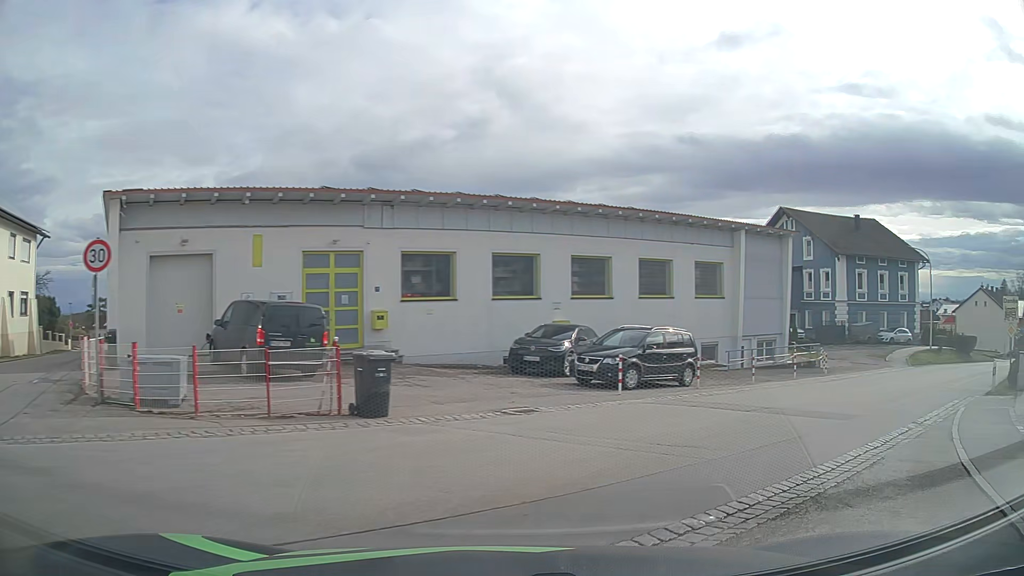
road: tertiary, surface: asphalt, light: Day
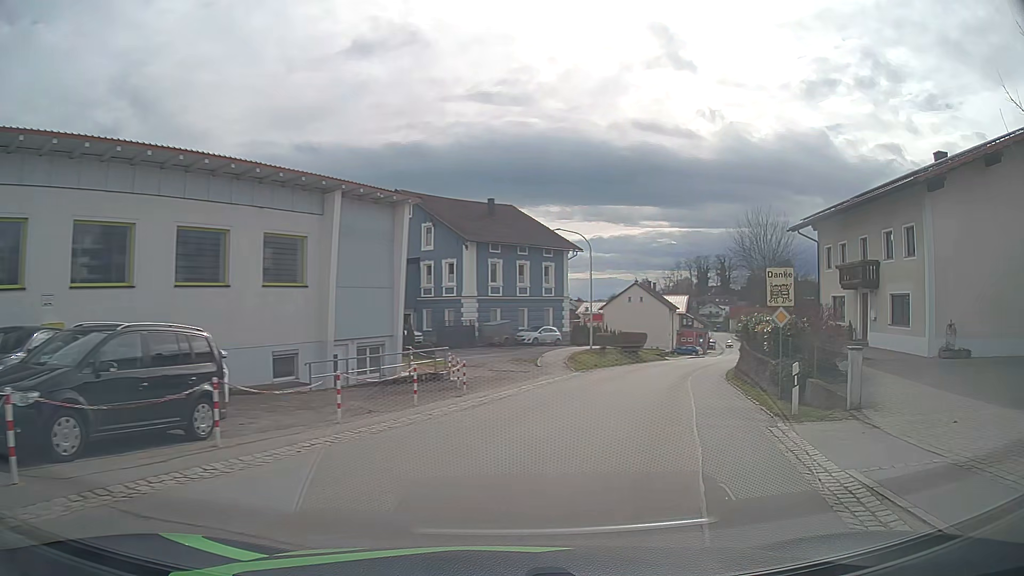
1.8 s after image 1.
(+3.1, +9.6) m; +32°
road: secondary
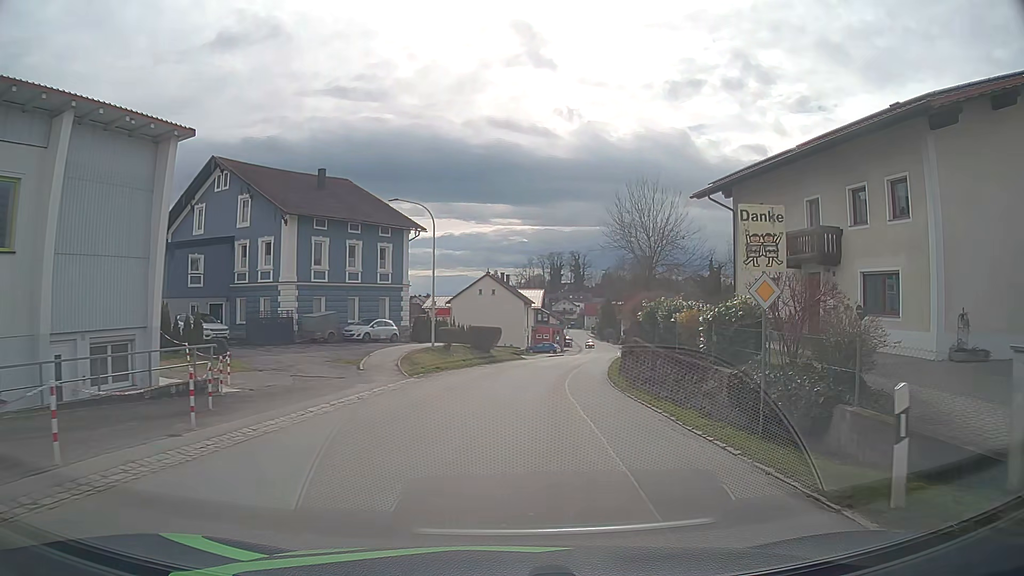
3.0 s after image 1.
(+1.3, +8.6) m; +14°
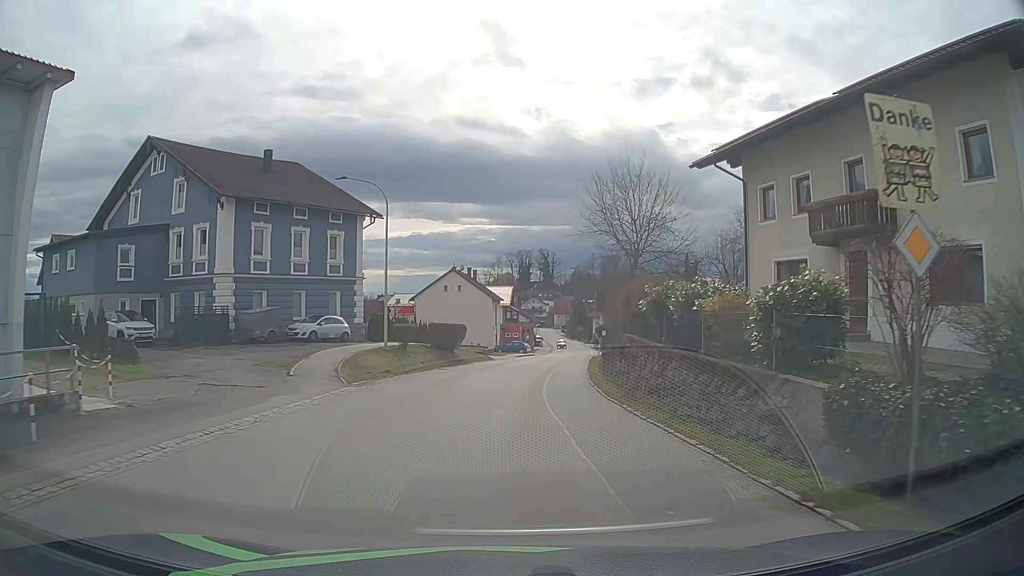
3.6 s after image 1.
(+0.1, +5.1) m; +2°
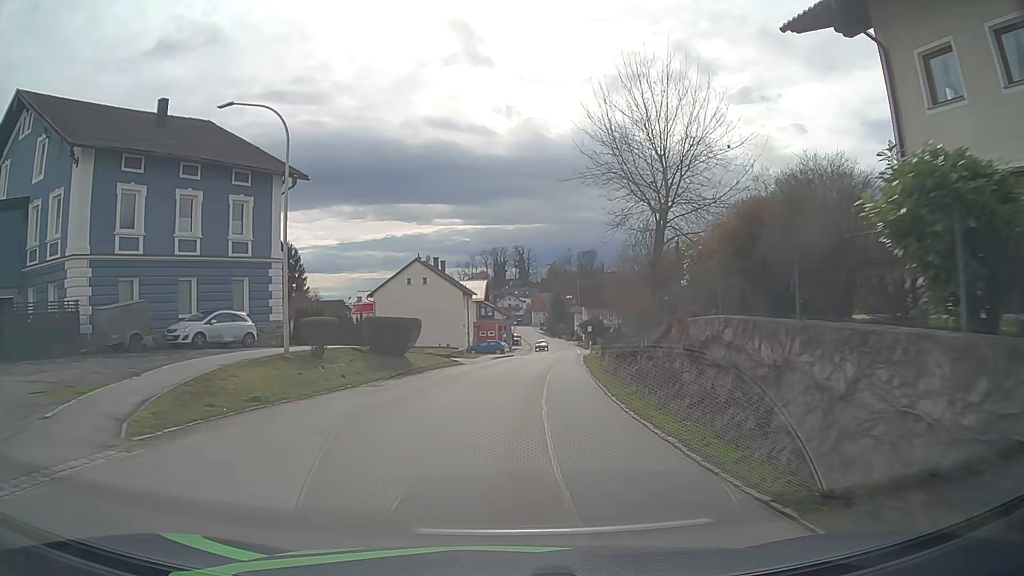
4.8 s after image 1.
(+0.2, +11.5) m; +2°
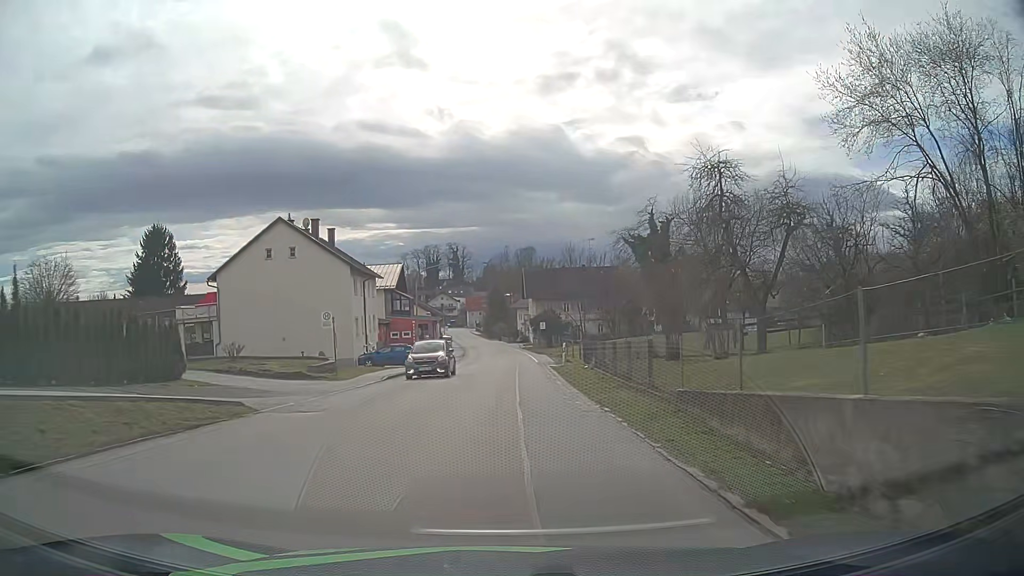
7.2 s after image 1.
(+1.3, +27.0) m; +6°
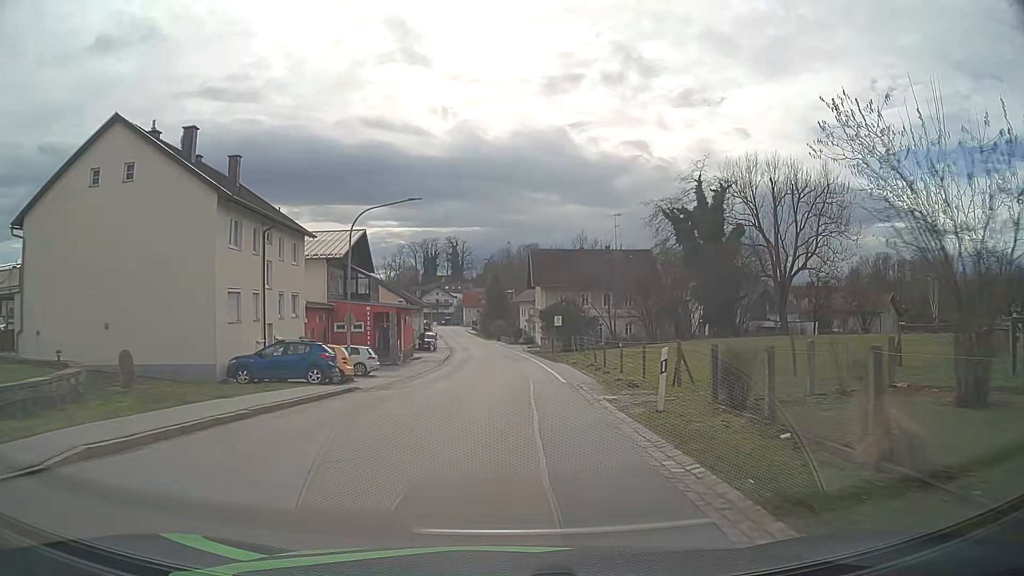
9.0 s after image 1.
(-0.1, +21.9) m; 0°
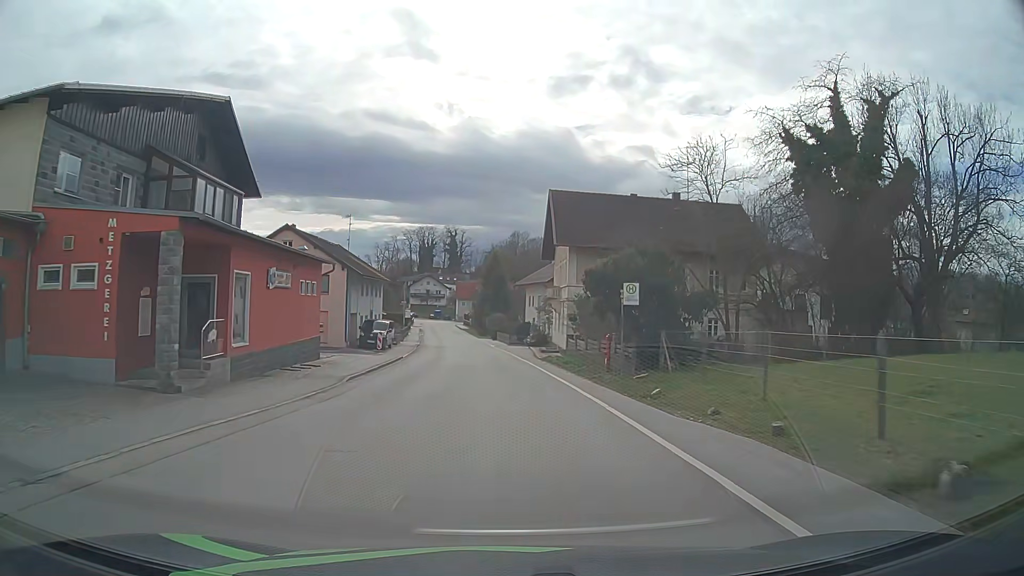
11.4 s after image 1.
(0.0, +30.4) m; 0°
(0, +10) (0, +20) (-1, +30) (-1, +40) (-2, +50) (-3, +60) (-4, +70) (-5, +80) (-6, +90) (-7, +100) m
